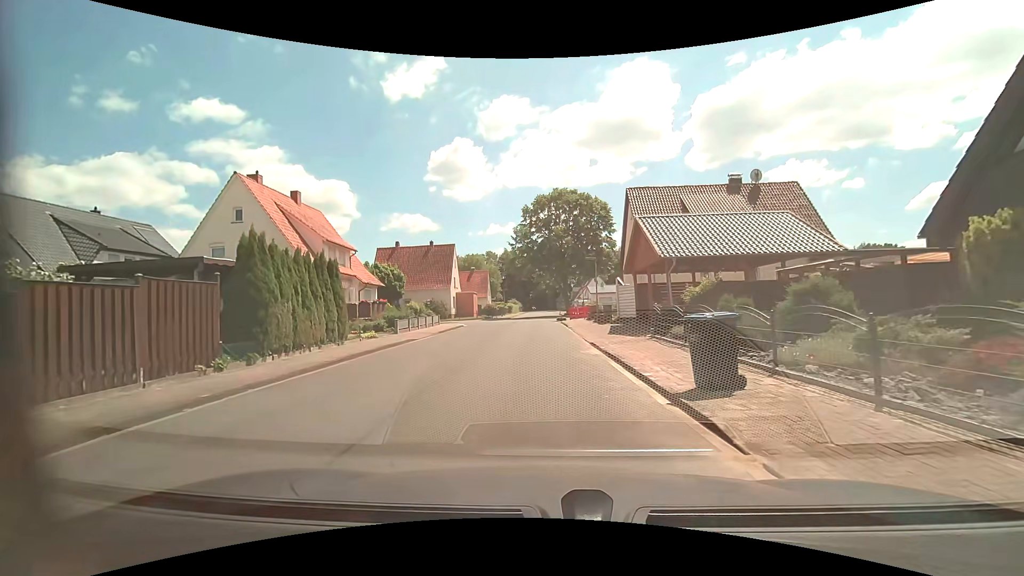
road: residential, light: Day
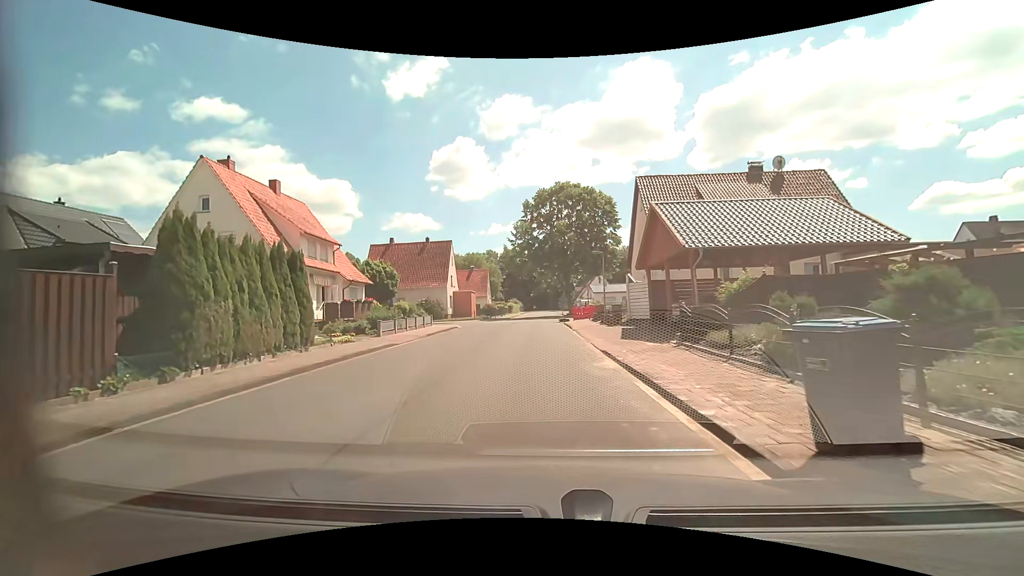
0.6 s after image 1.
(0.0, +3.2) m; 0°
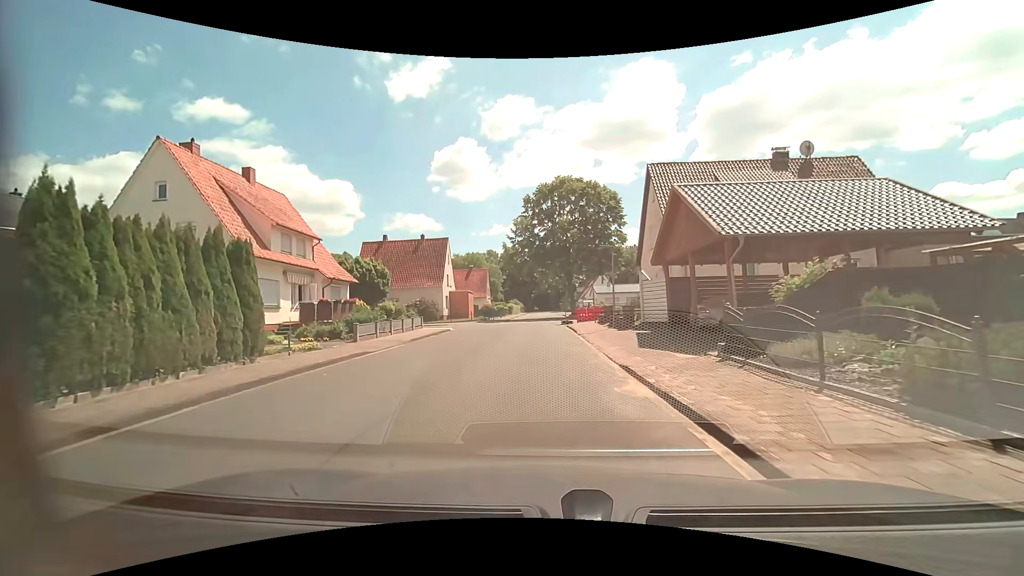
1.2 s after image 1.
(0.0, +3.3) m; 0°
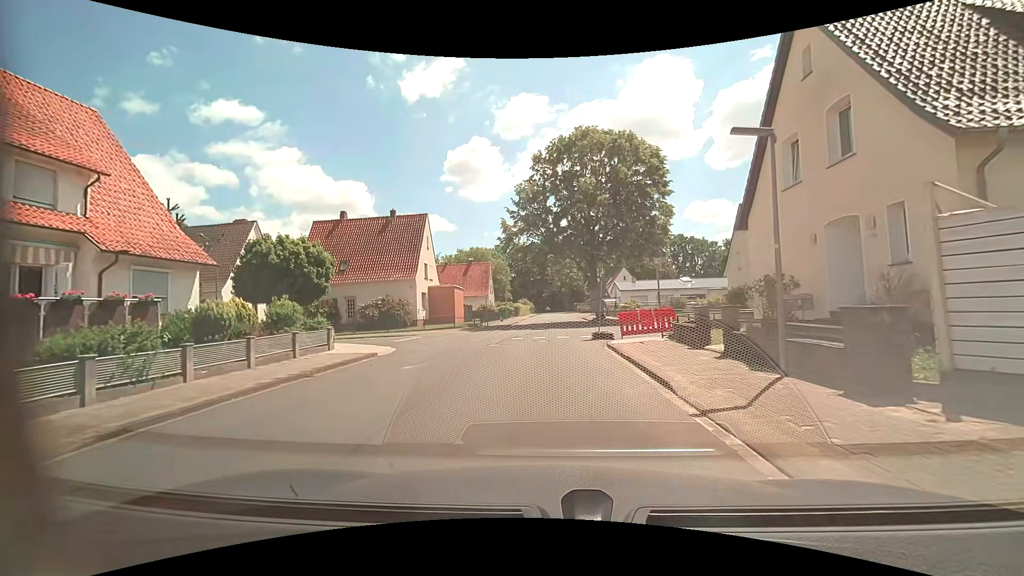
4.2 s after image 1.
(-0.2, +16.1) m; -2°
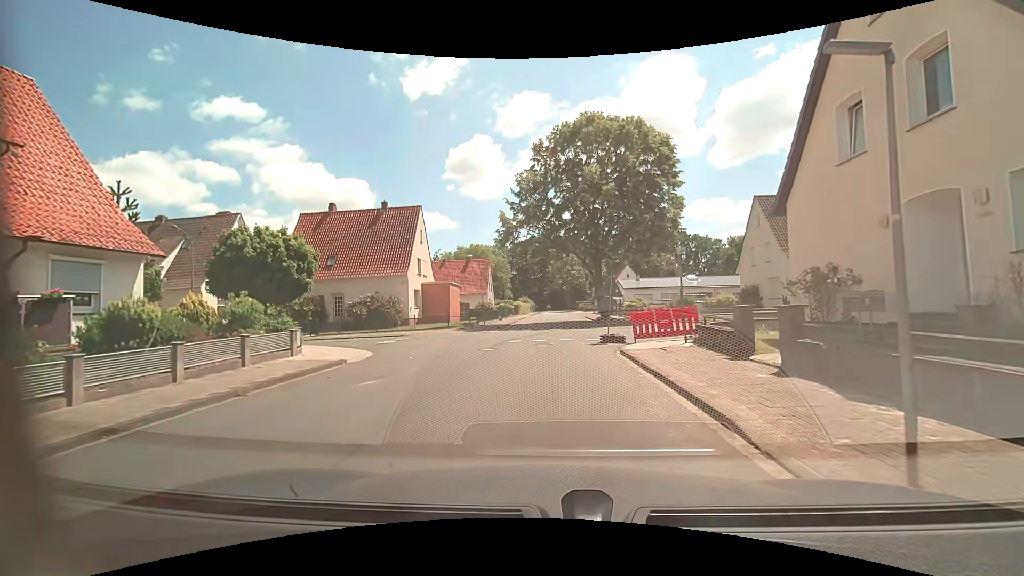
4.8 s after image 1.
(0.0, +2.6) m; 0°
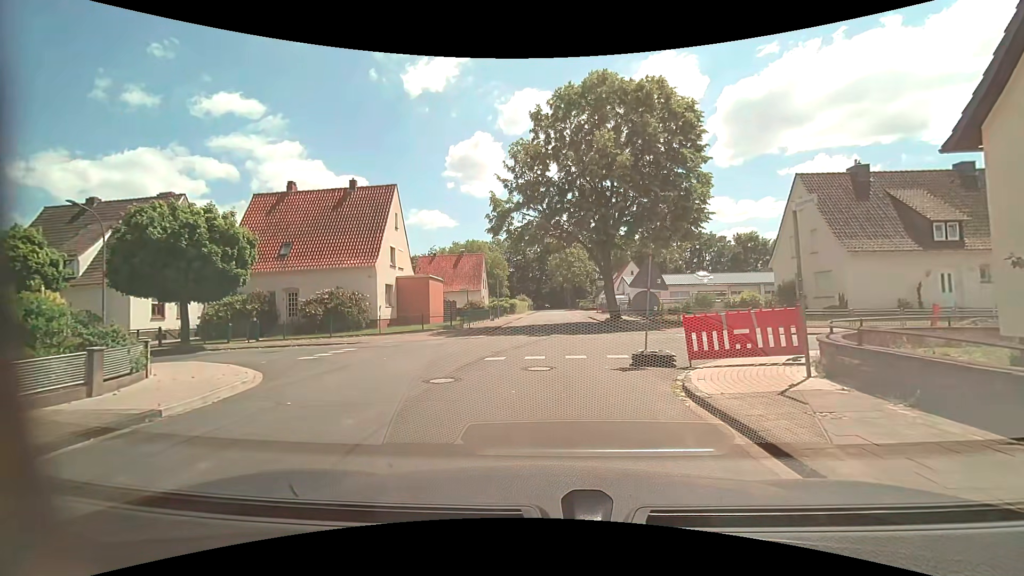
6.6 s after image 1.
(0.0, +6.6) m; -1°
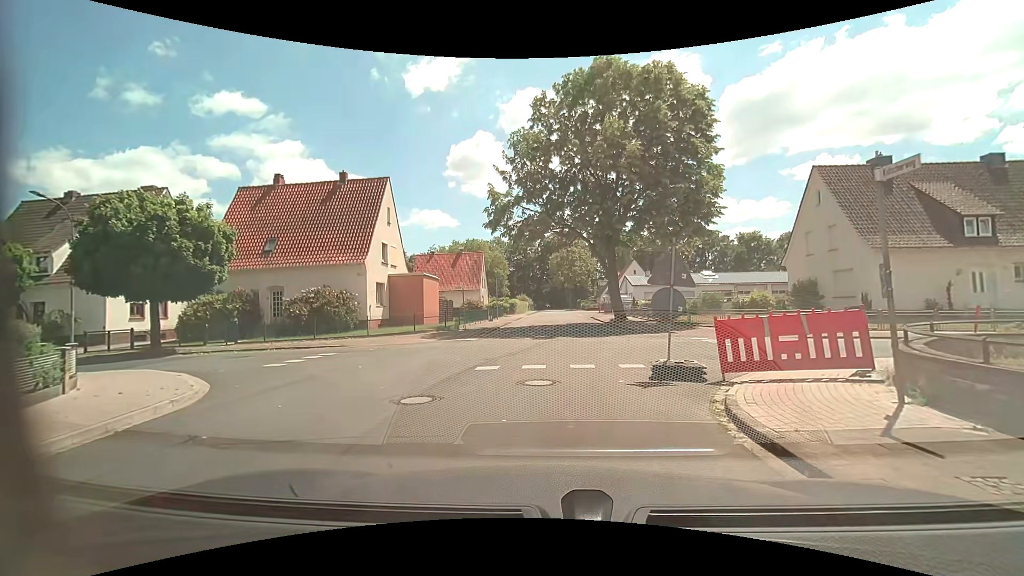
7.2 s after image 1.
(0.0, +1.9) m; +1°
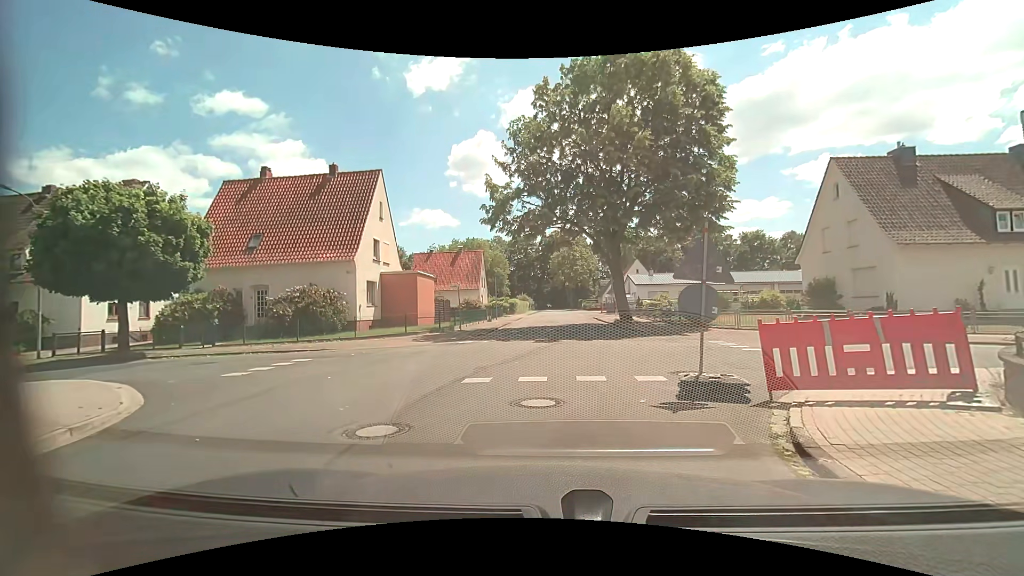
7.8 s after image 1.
(0.0, +1.7) m; 0°
(0, +10) (-7, +17) (-17, +18) (-27, +19) (-37, +19) (-47, +19) (-57, +19) (-67, +19) (-77, +19) (-87, +19) m
